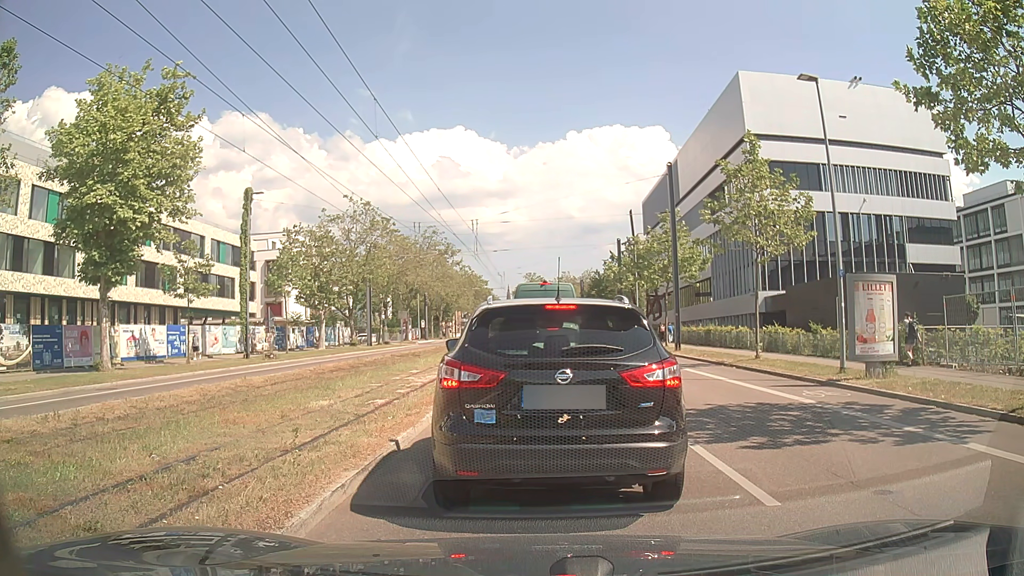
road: secondary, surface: asphalt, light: Day
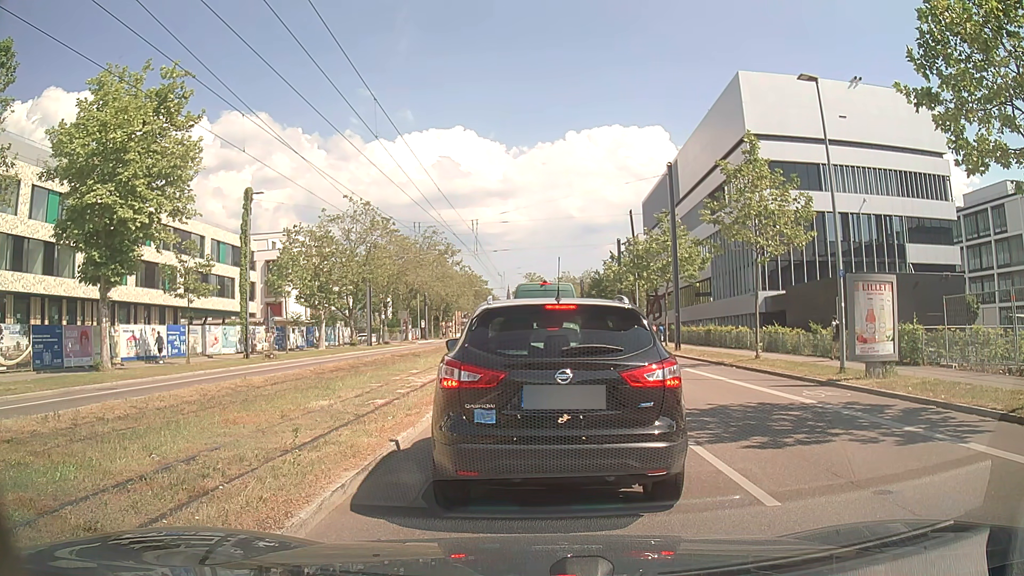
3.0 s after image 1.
(0.0, 0.0) m; 0°
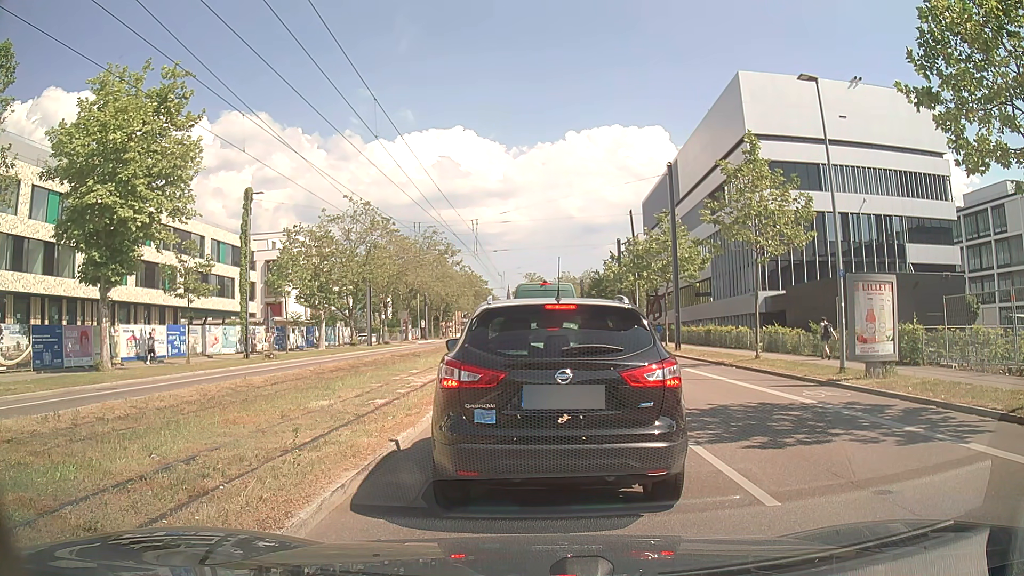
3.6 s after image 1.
(0.0, 0.0) m; 0°
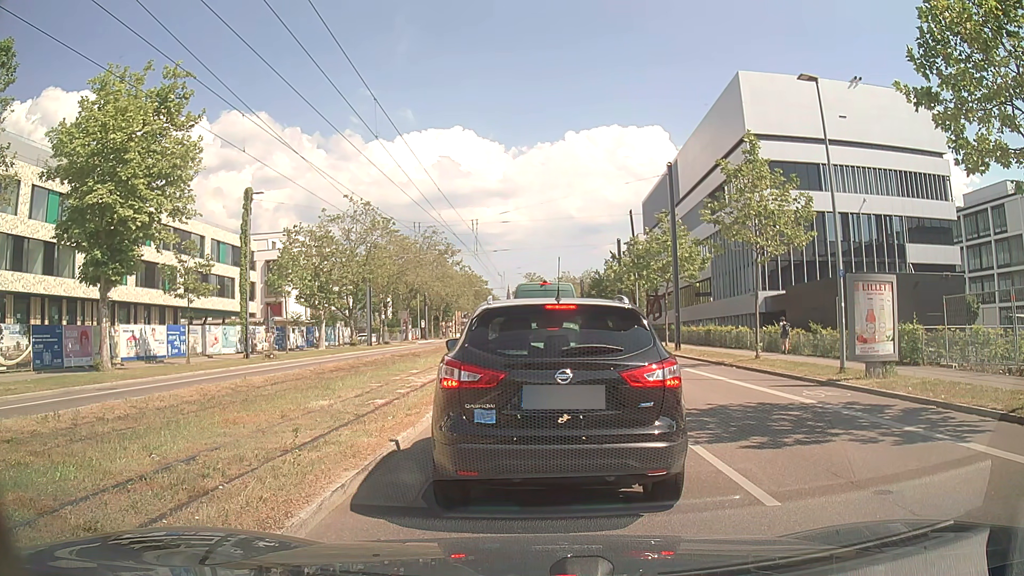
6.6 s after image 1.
(0.0, 0.0) m; 0°
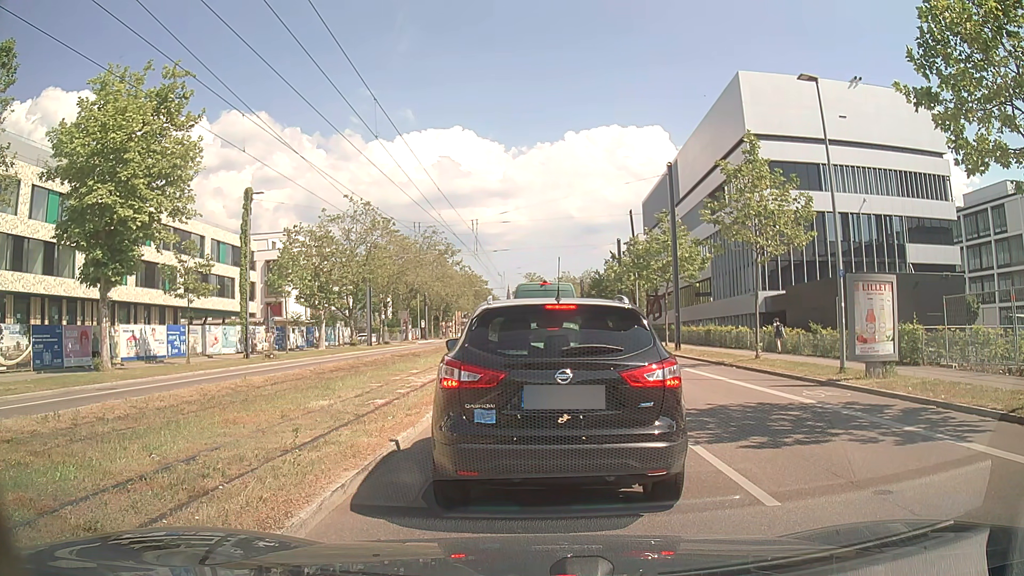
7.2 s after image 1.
(0.0, 0.0) m; 0°
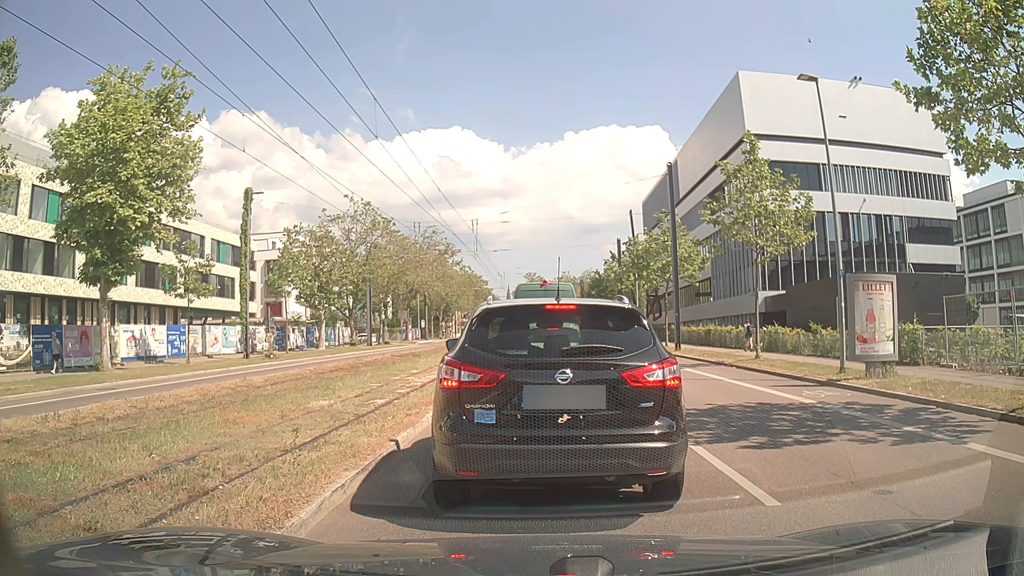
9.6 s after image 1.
(0.0, 0.0) m; 0°
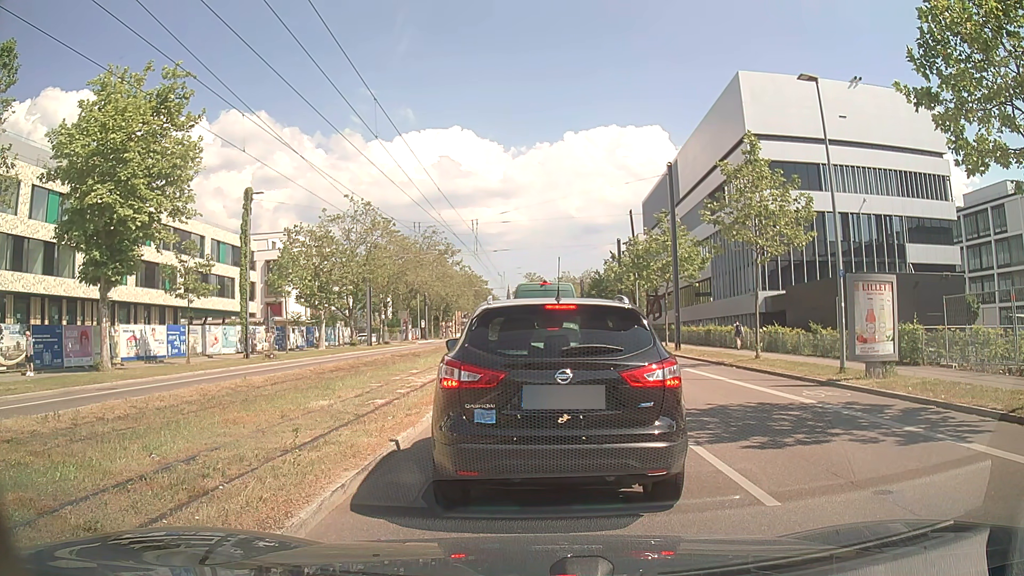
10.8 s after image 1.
(0.0, 0.0) m; 0°
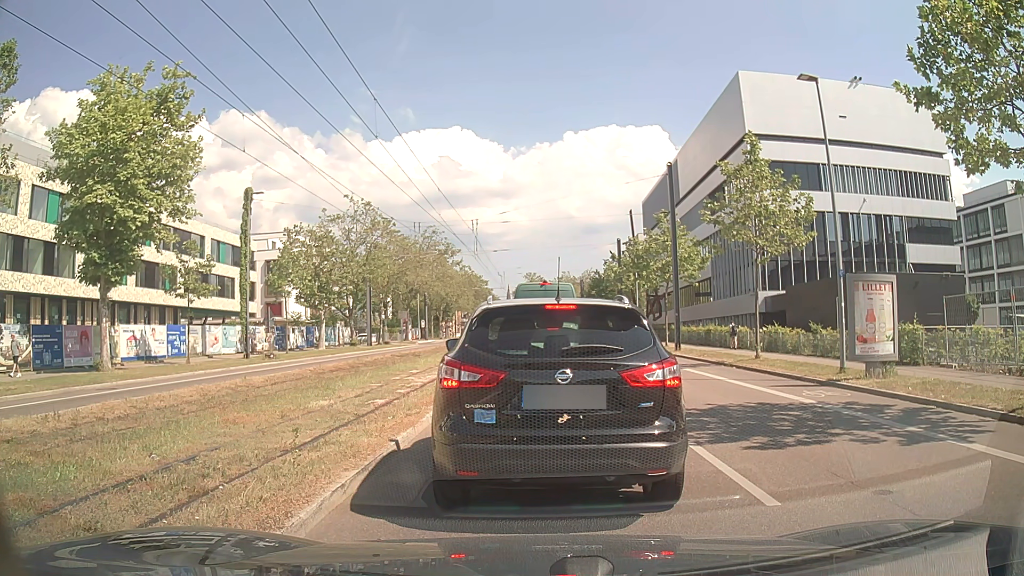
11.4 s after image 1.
(0.0, 0.0) m; 0°
